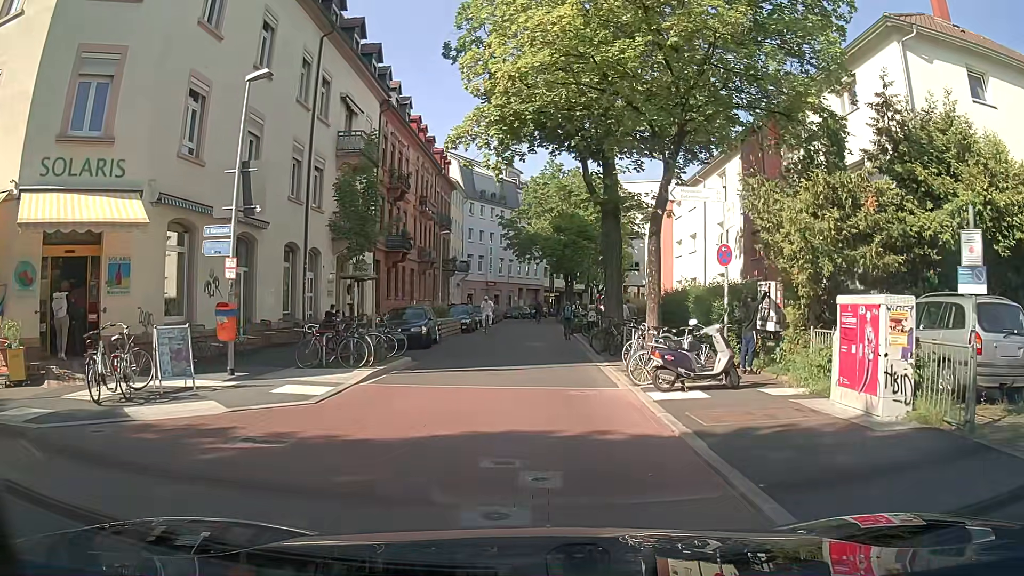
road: residential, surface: asphalt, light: Day
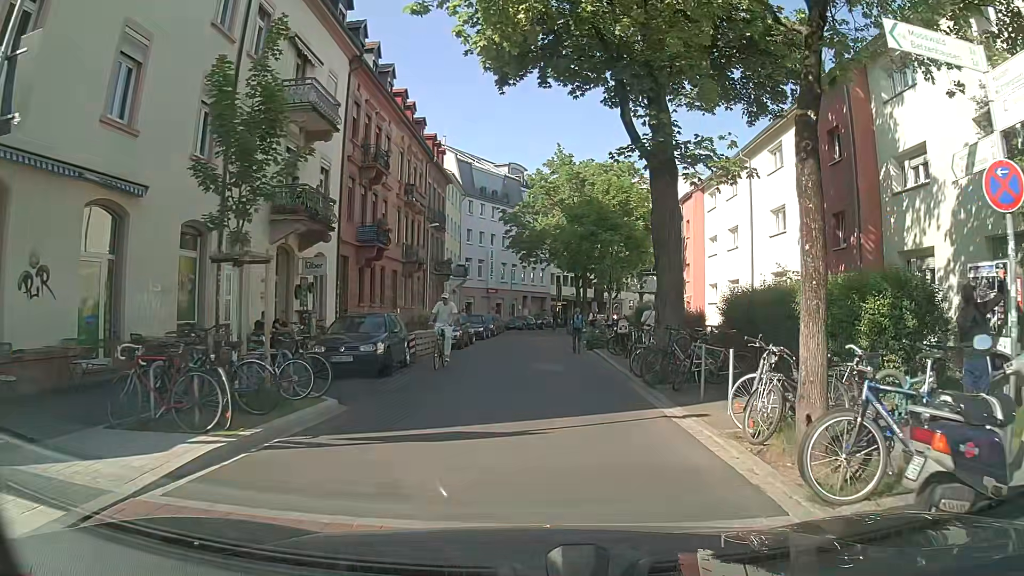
(-0.1, +7.8) m; 0°
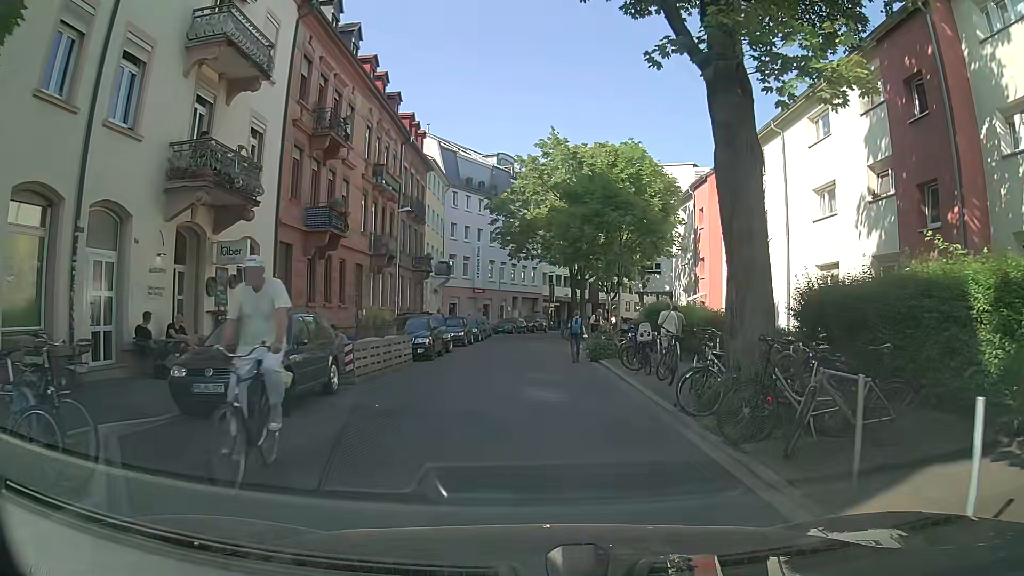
(0.0, +5.9) m; 0°
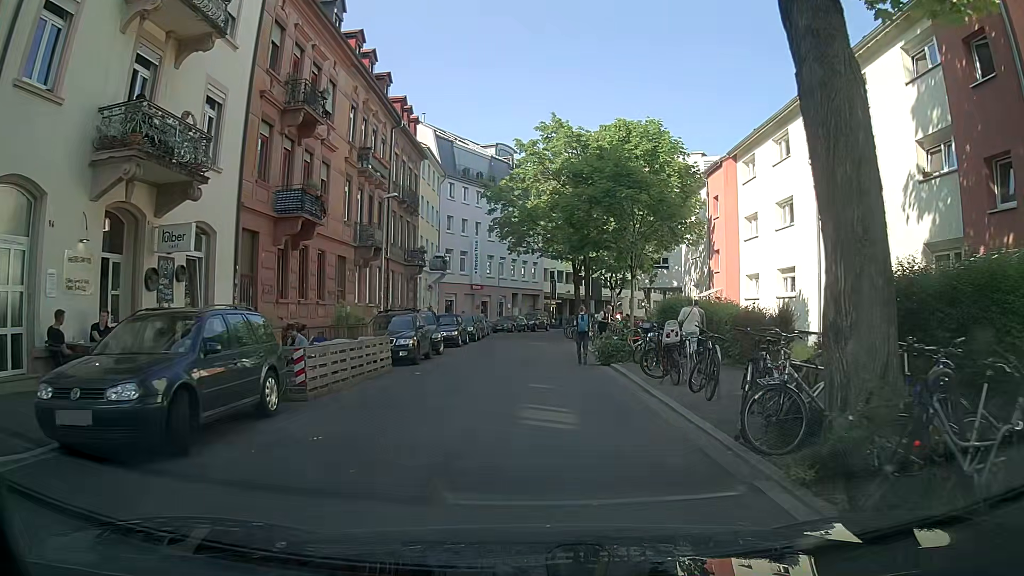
(+0.1, +3.0) m; +1°
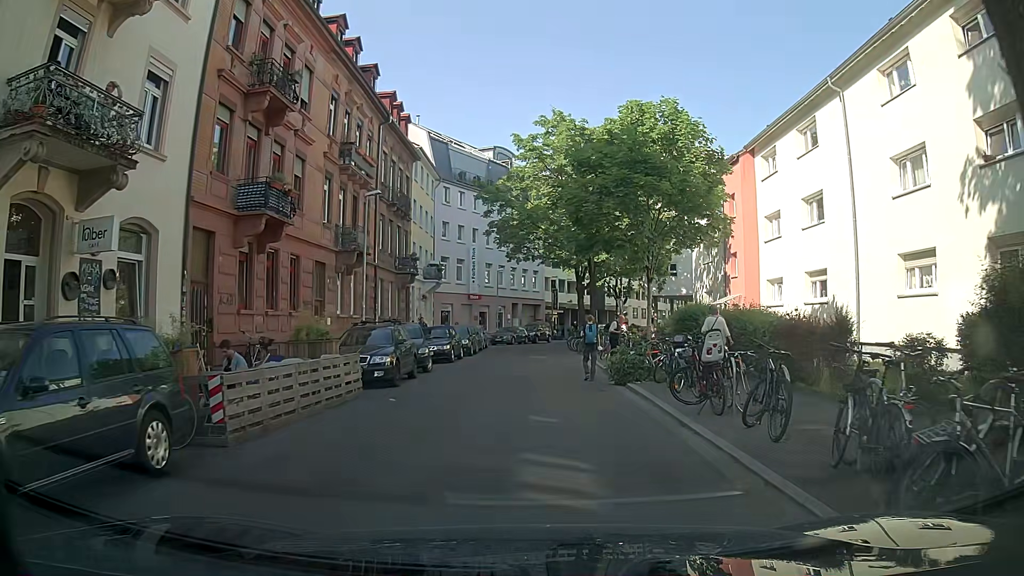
(0.0, +3.0) m; -1°
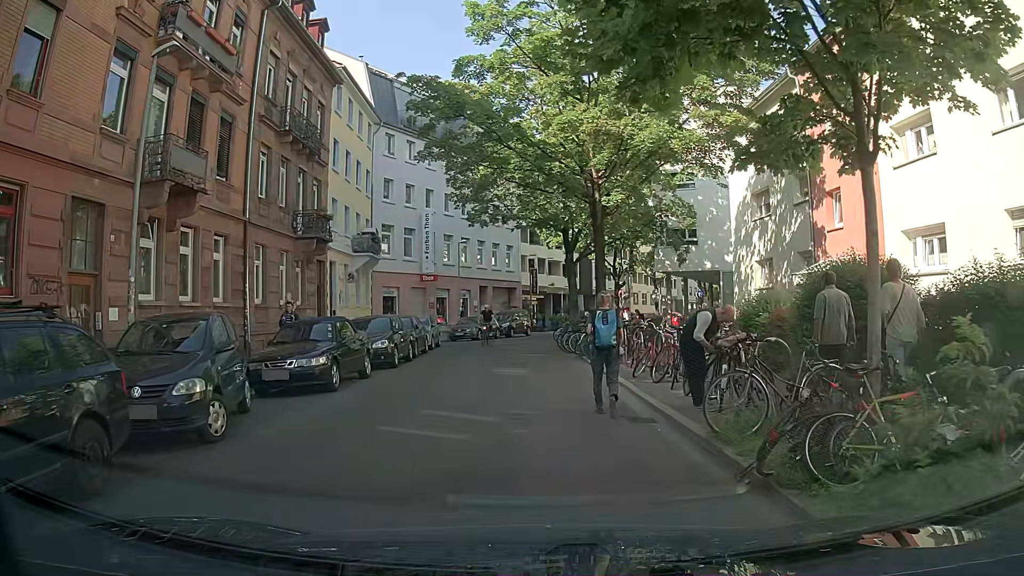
(+0.2, +13.1) m; +2°
